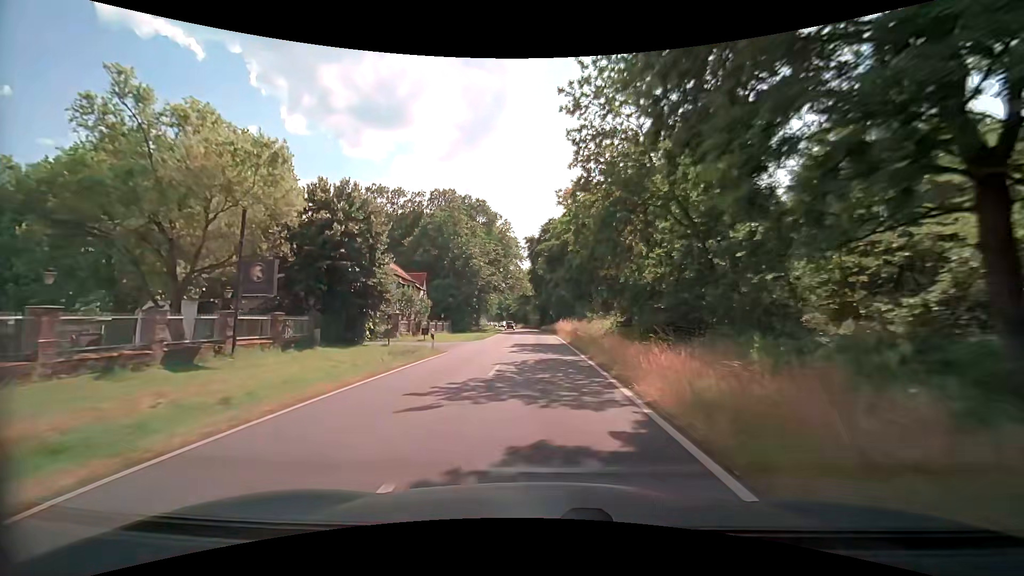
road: secondary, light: Day
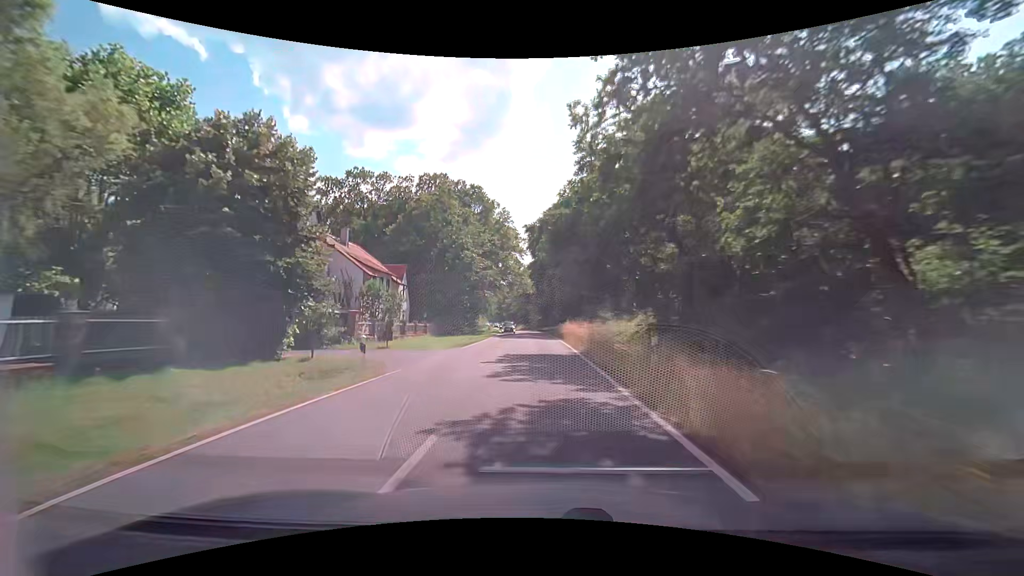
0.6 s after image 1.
(-0.1, +9.3) m; -1°
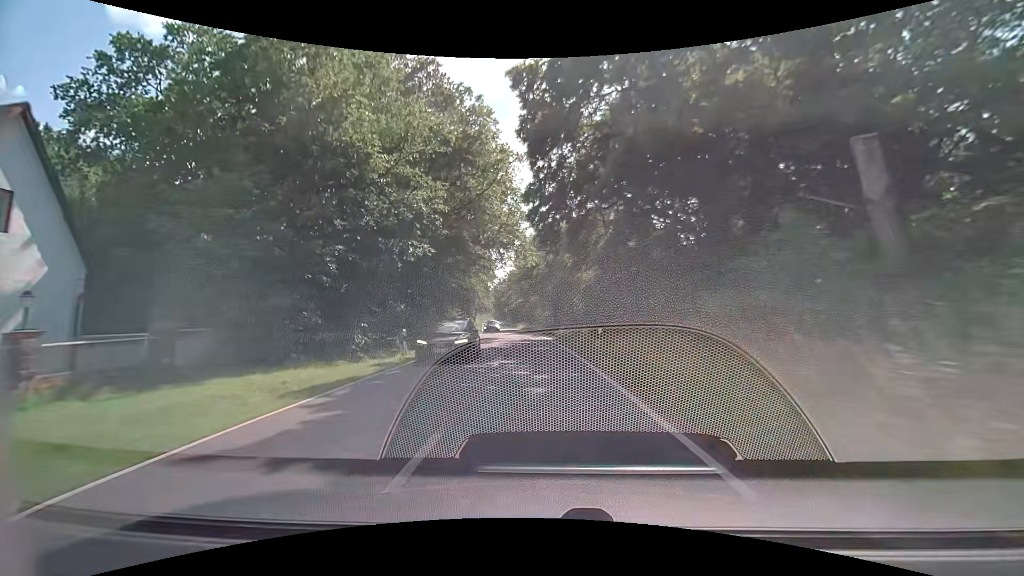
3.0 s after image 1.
(-0.2, +37.1) m; -1°
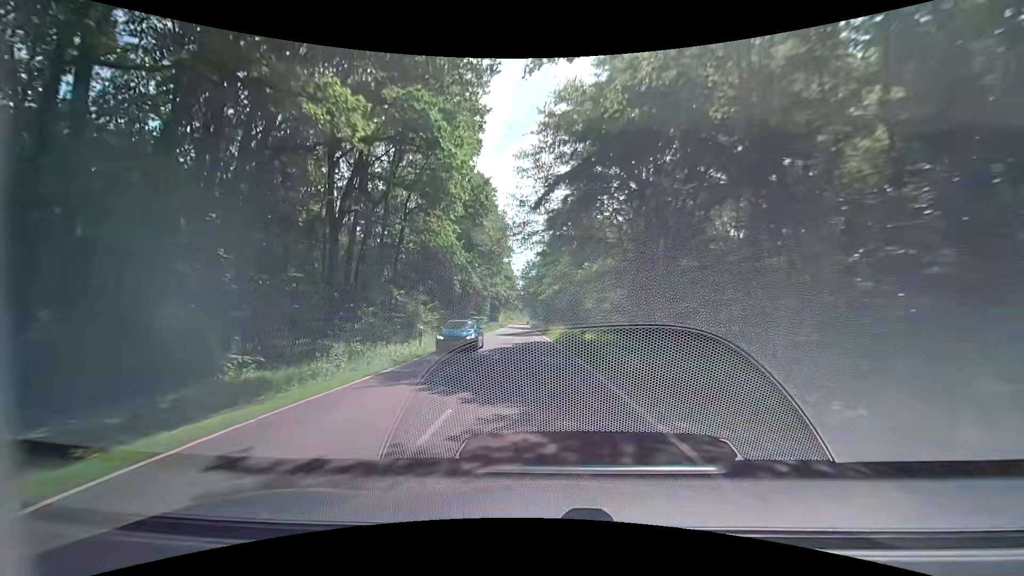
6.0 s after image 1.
(-1.3, +46.5) m; -3°
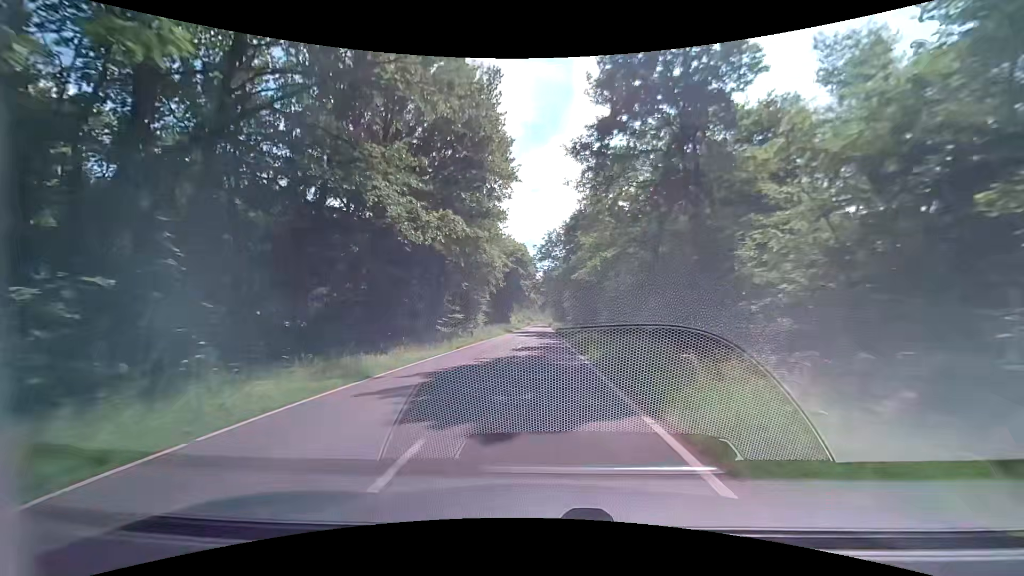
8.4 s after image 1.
(-1.7, +37.9) m; -3°
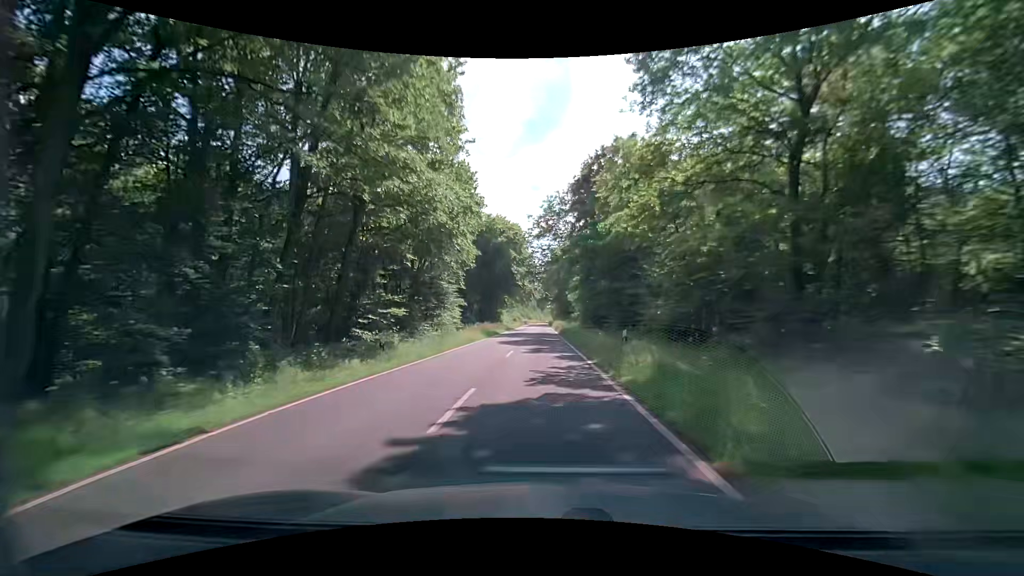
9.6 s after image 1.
(-0.2, +20.1) m; -1°
(0, +10) (0, +20) (0, +30) (0, +40) (0, +50) (0, +60) (0, +70) (0, +80) (0, +90) (0, +100) m
